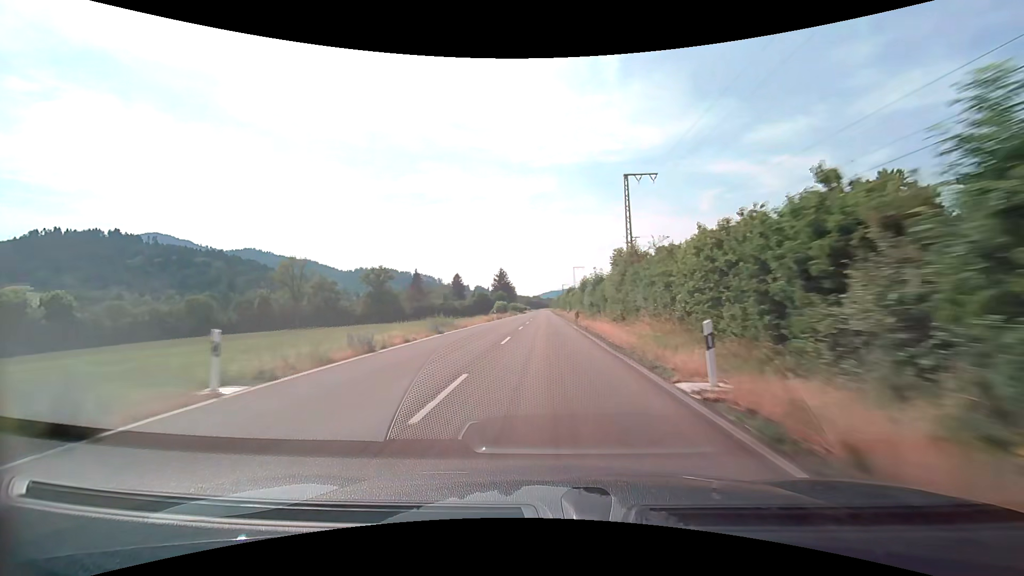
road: tertiary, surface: asphalt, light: Day
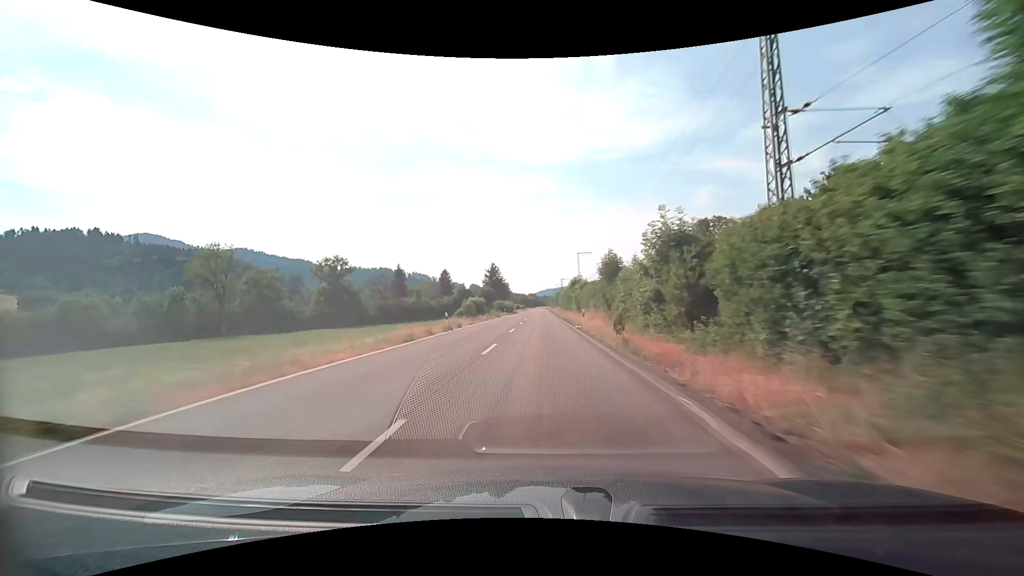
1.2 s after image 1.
(+0.1, +27.8) m; +1°
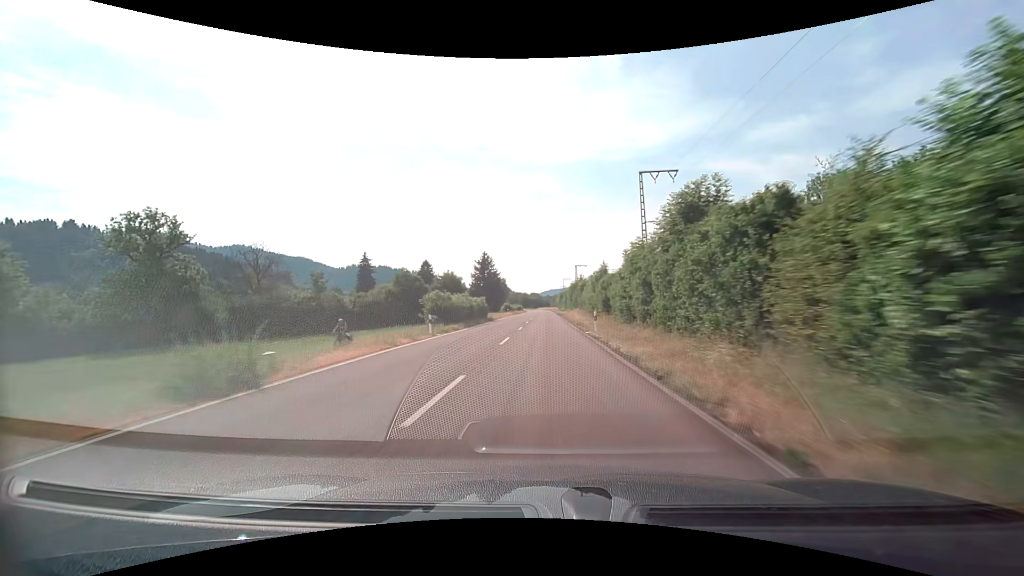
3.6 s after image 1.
(-0.5, +56.0) m; -1°
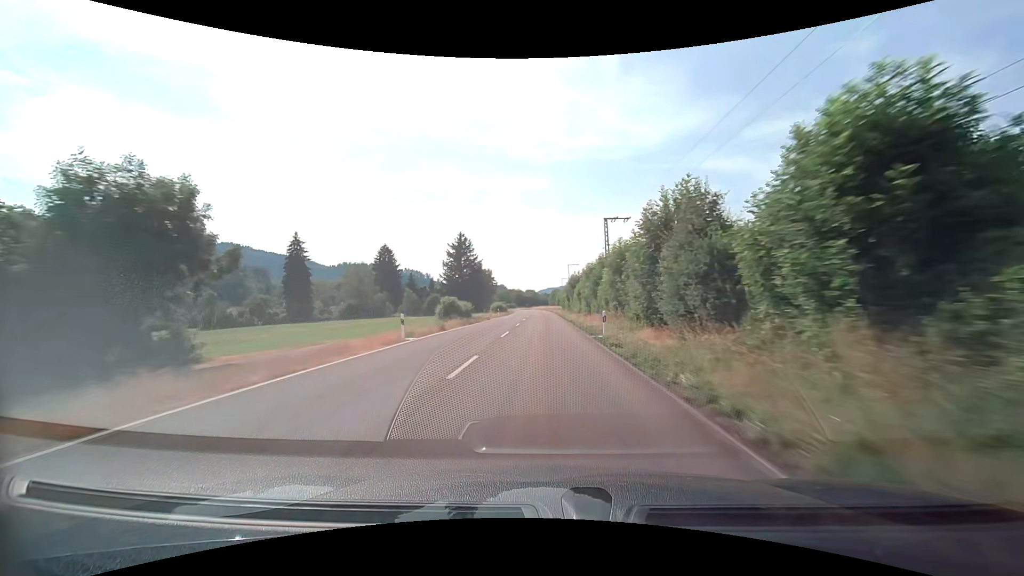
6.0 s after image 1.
(+0.1, +56.5) m; 0°
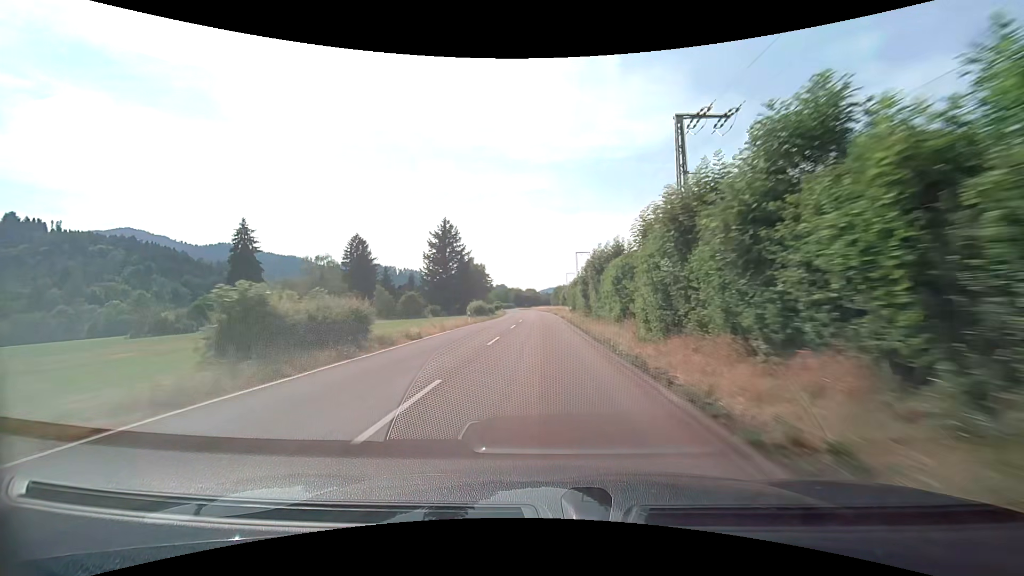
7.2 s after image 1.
(0.0, +27.8) m; 0°
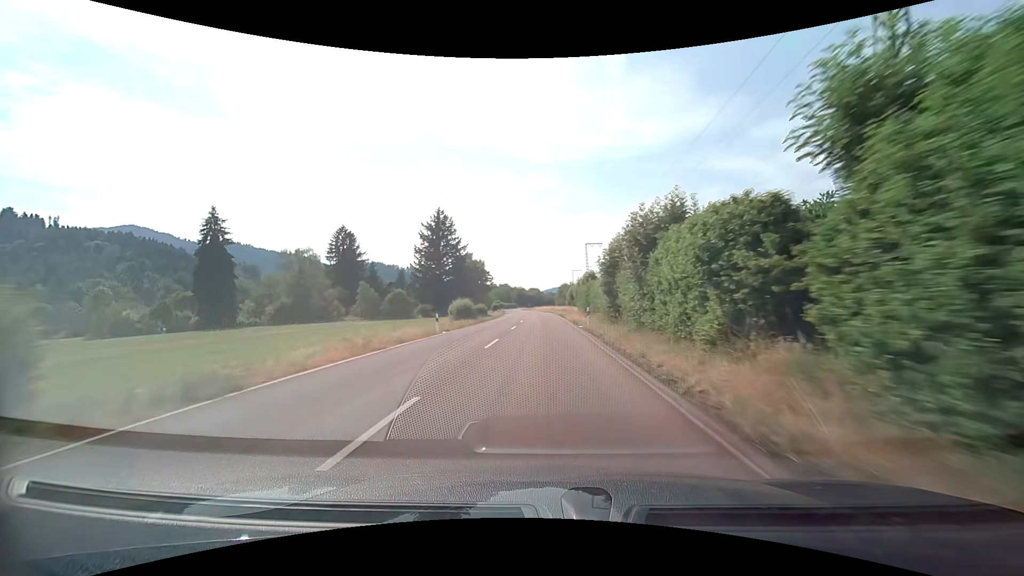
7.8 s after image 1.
(-0.1, +13.8) m; 0°
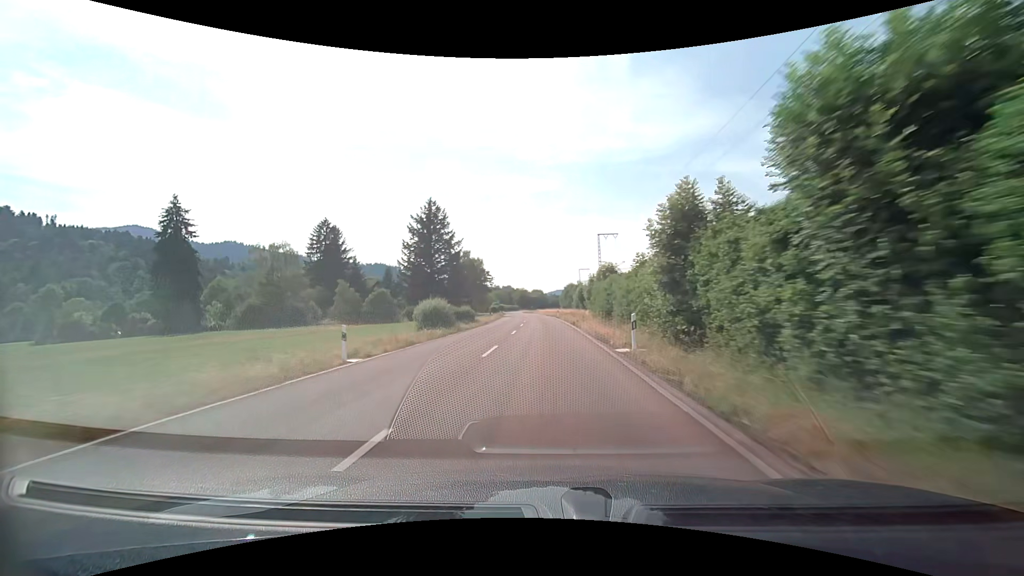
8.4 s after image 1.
(-0.1, +13.6) m; -1°
